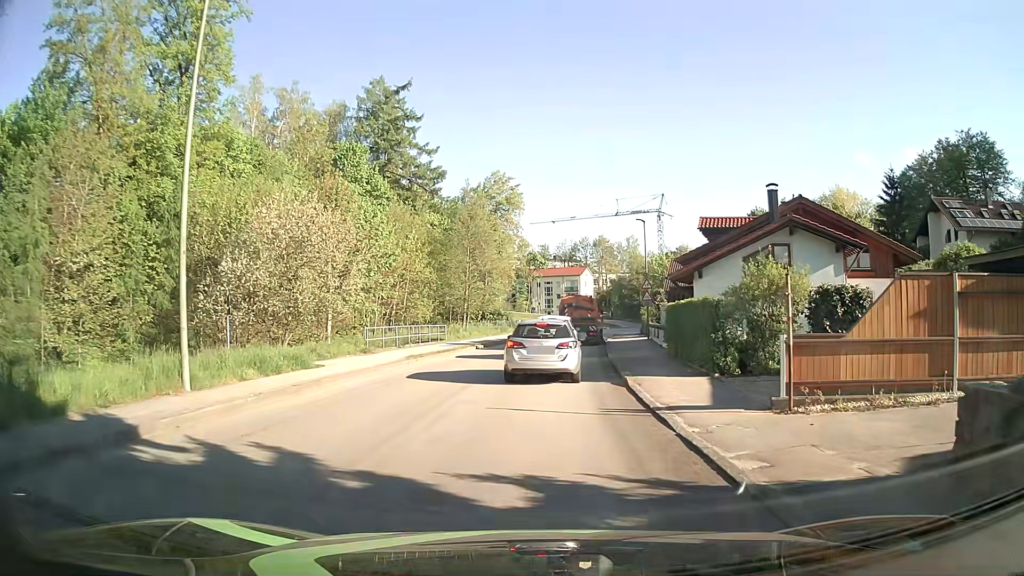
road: unclassified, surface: asphalt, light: Day
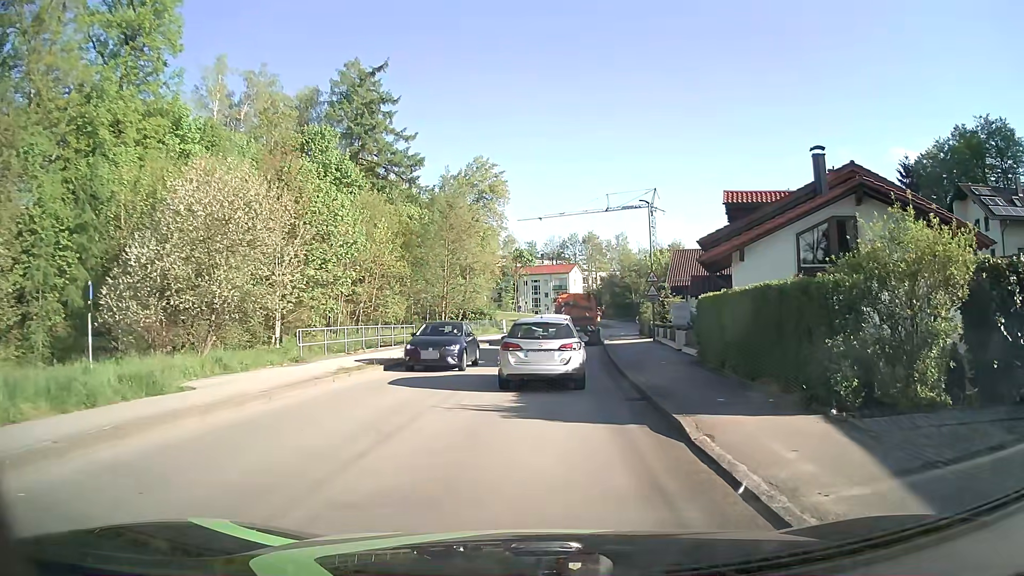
(0.0, +7.0) m; +1°
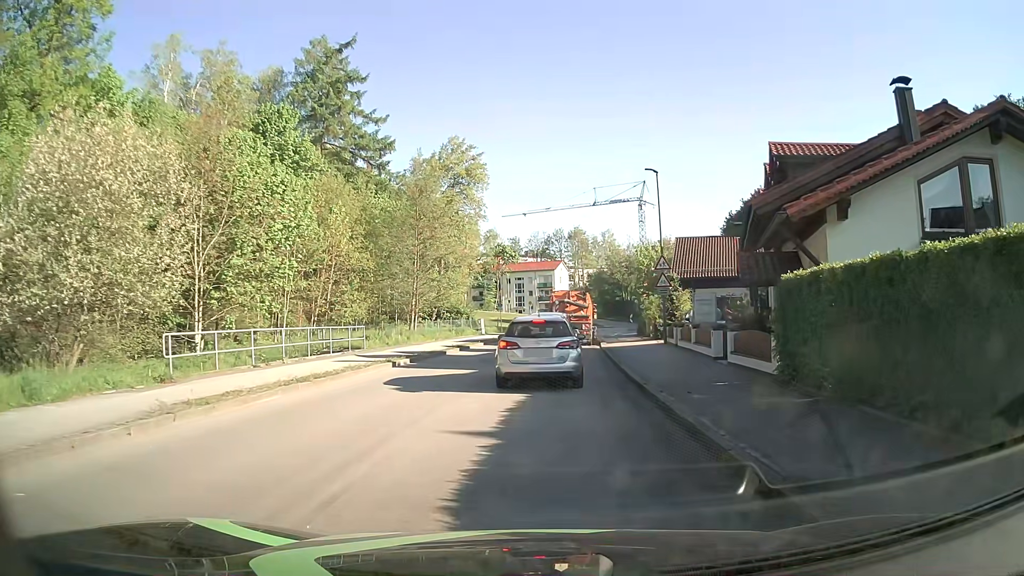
(+0.1, +7.7) m; 0°
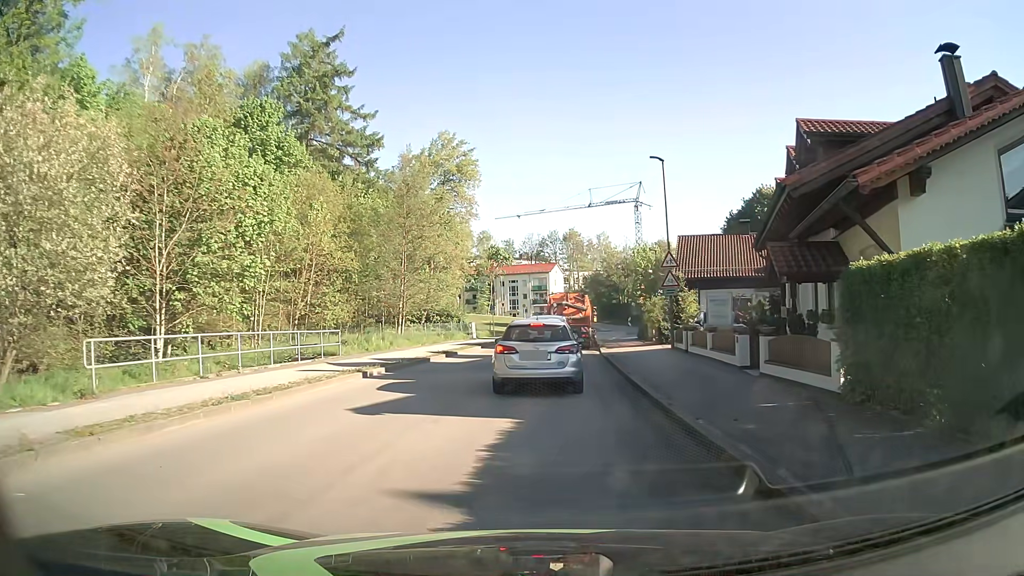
(+0.1, +3.0) m; +2°
(0, +10) (0, +20) (+1, +30) (+2, +40) (+3, +50) (+4, +60) (+7, +70) (+10, +79) (+14, +88) (+18, +97) m
